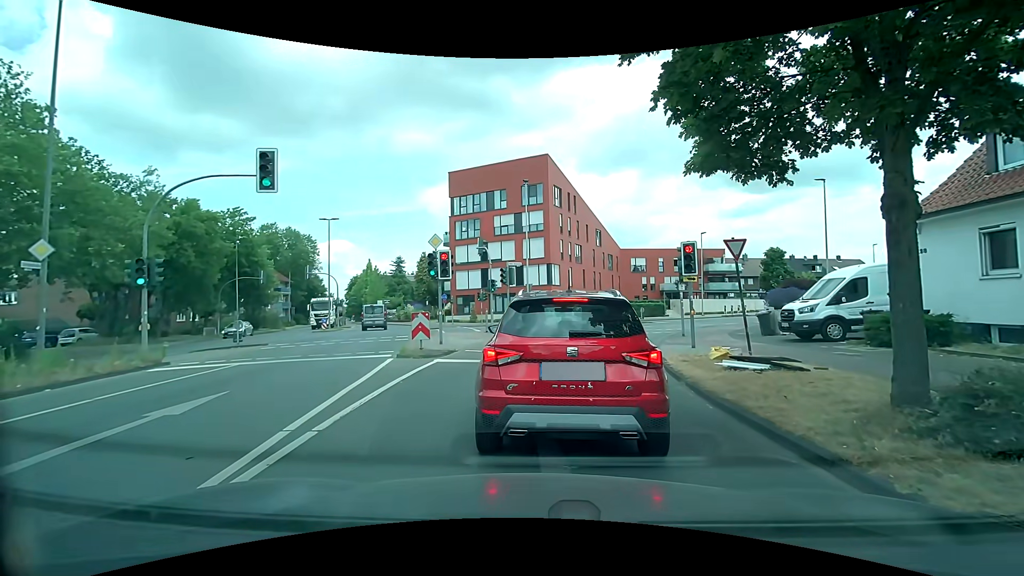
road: tertiary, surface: asphalt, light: Day
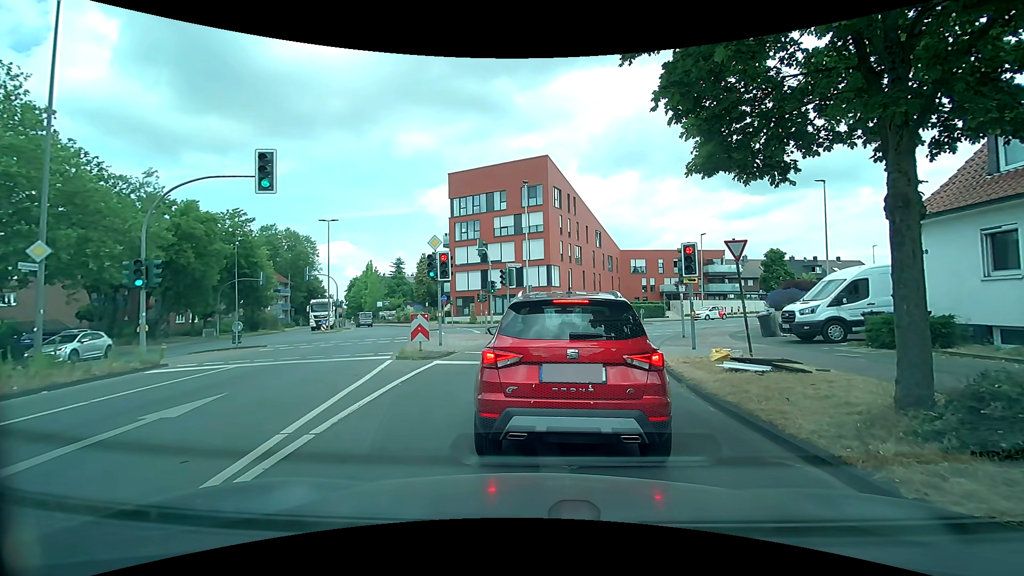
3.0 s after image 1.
(0.0, +0.2) m; 0°
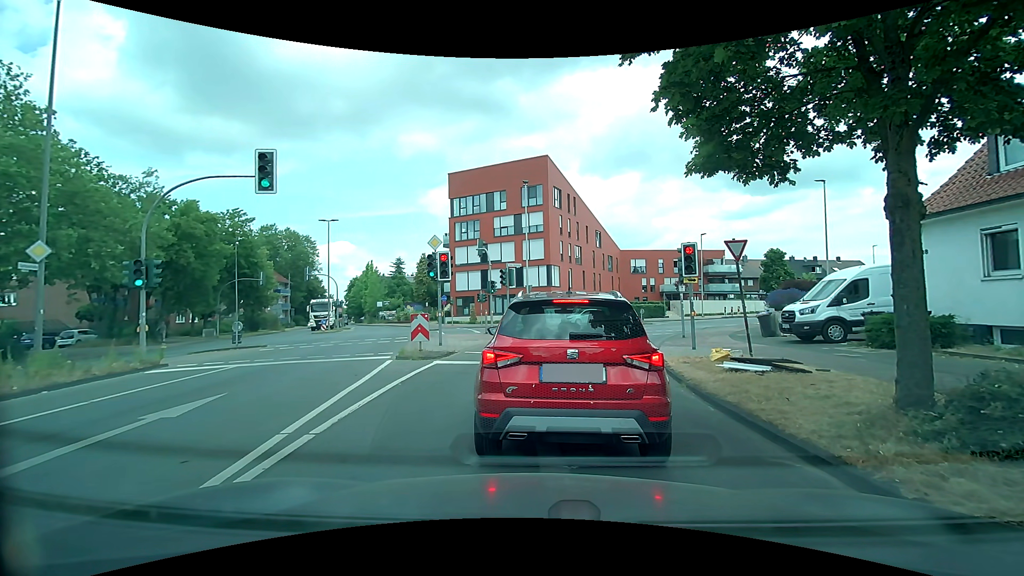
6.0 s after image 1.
(0.0, 0.0) m; 0°
